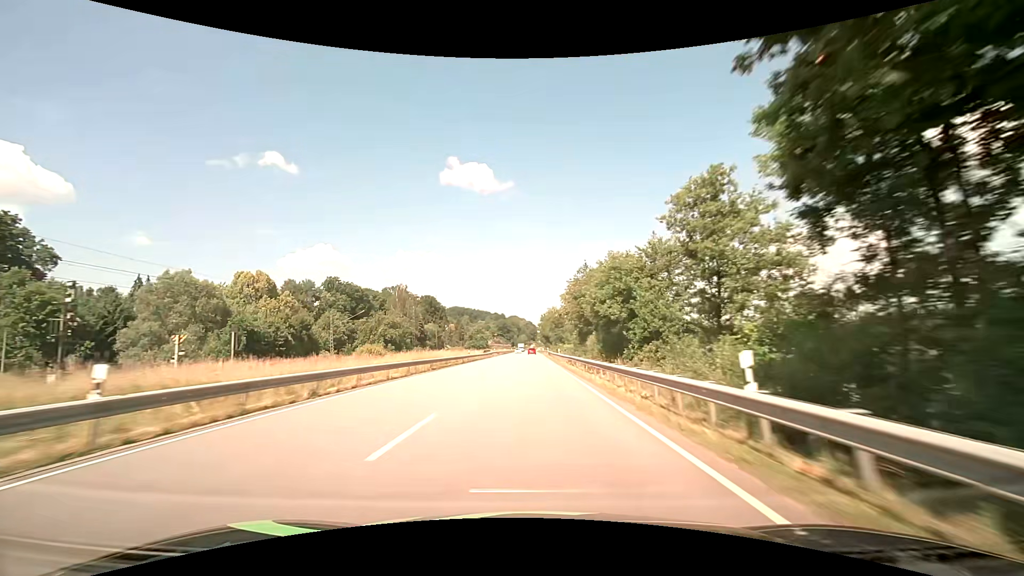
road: primary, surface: asphalt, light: Day
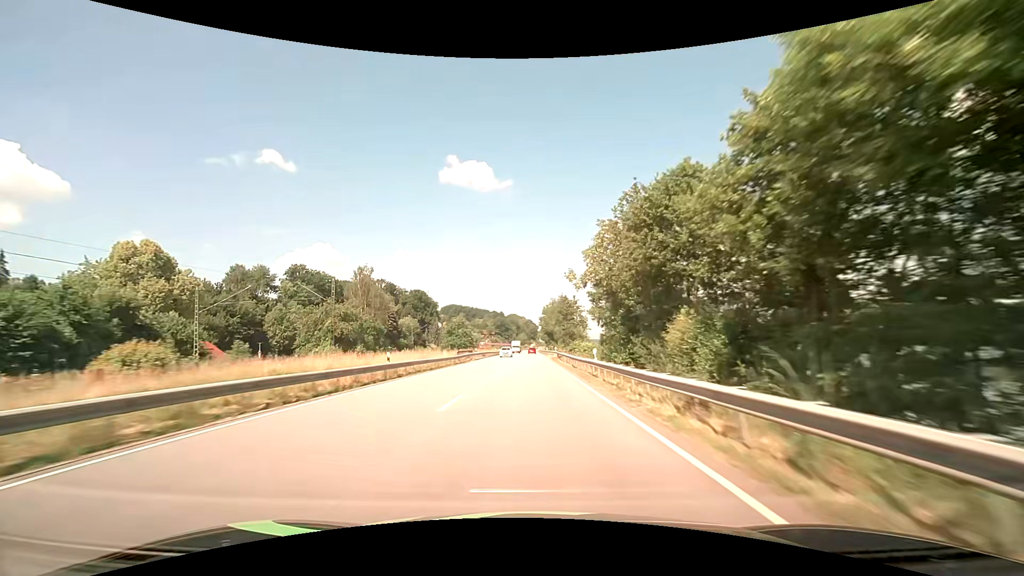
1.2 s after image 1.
(0.0, +31.6) m; 0°
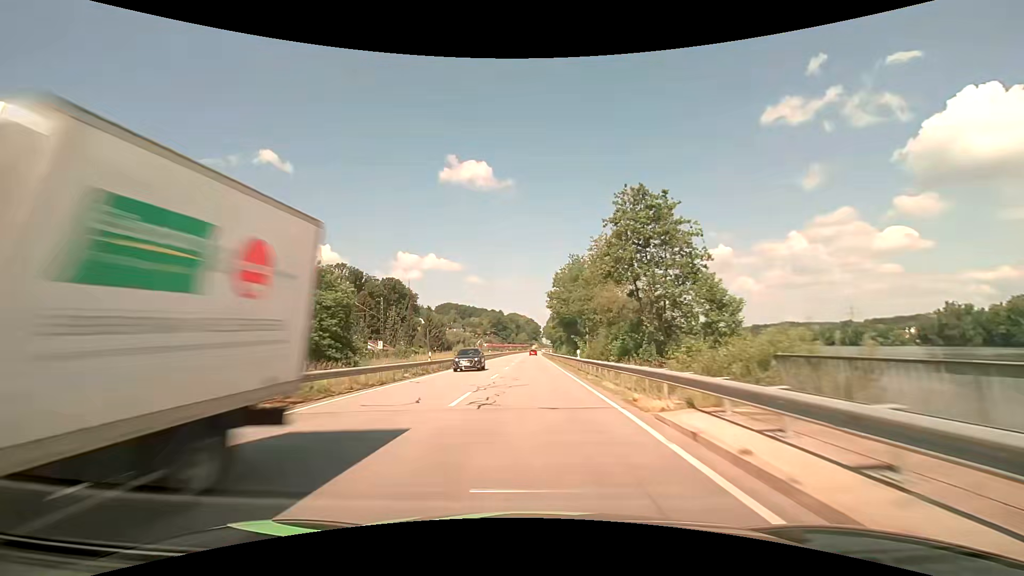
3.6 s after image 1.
(-0.1, +63.2) m; 0°
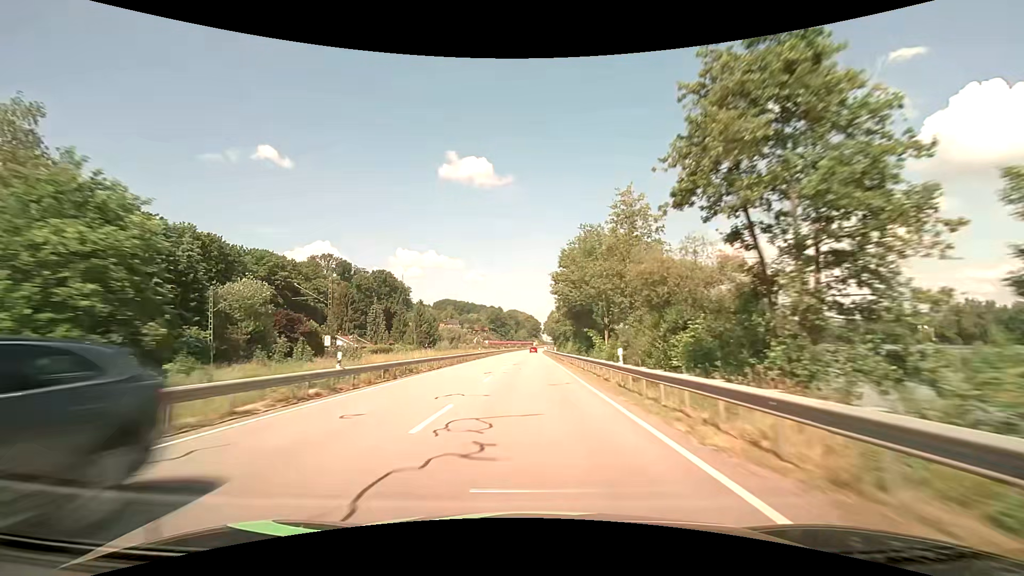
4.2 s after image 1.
(0.0, +15.8) m; 0°
(0, +10) (0, +20) (0, +30) (0, +40) (0, +50) (0, +60) (0, +70) (0, +80) (0, +90) (0, +100) m
